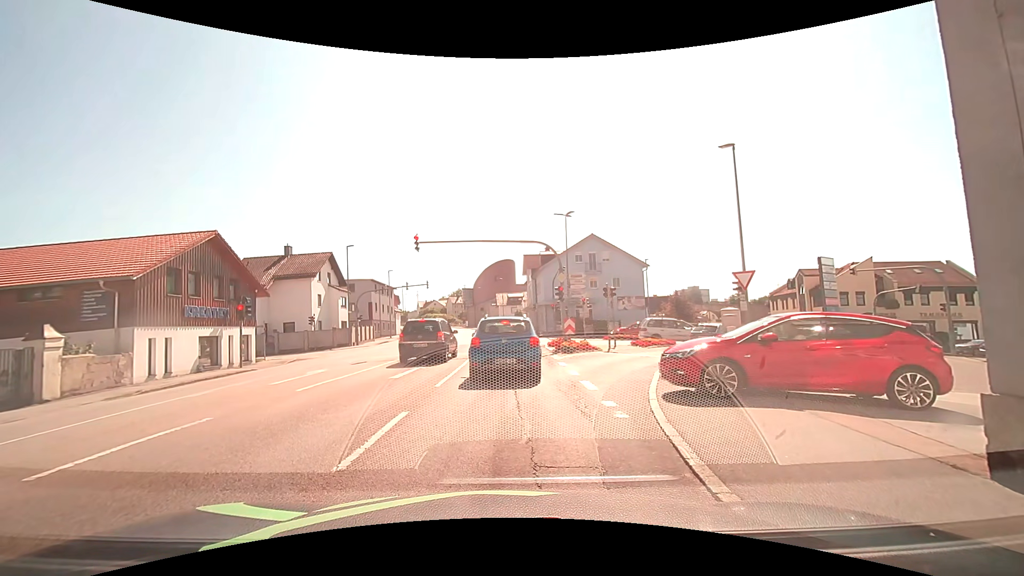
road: tertiary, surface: asphalt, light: Day
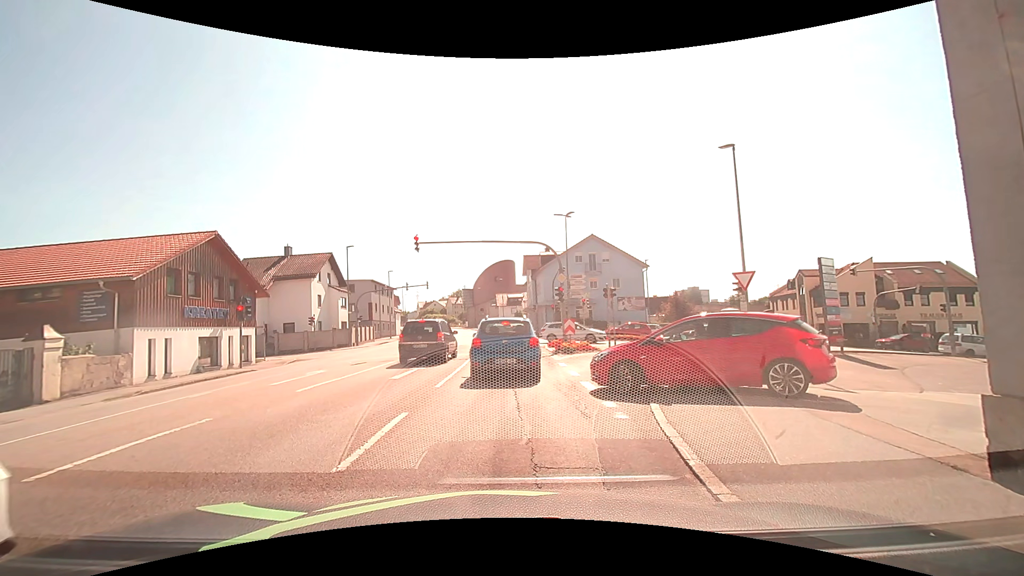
(0.0, +0.1) m; 0°
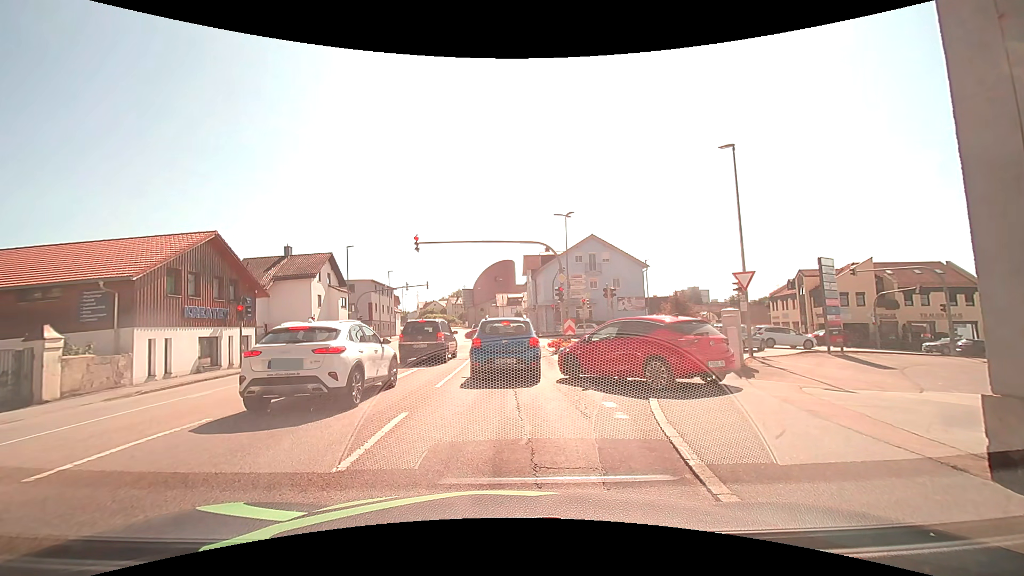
(0.0, 0.0) m; 0°
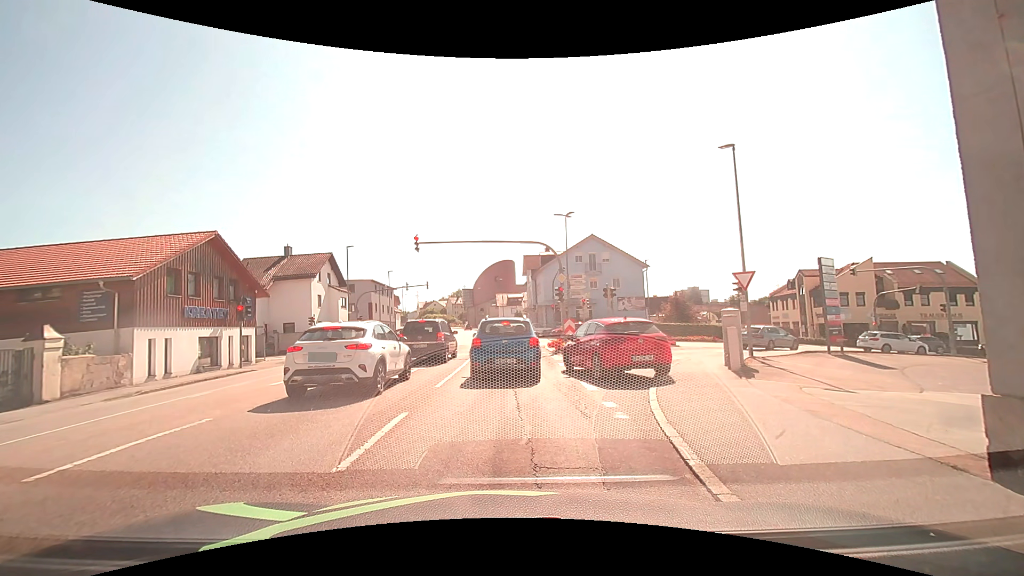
(0.0, 0.0) m; 0°
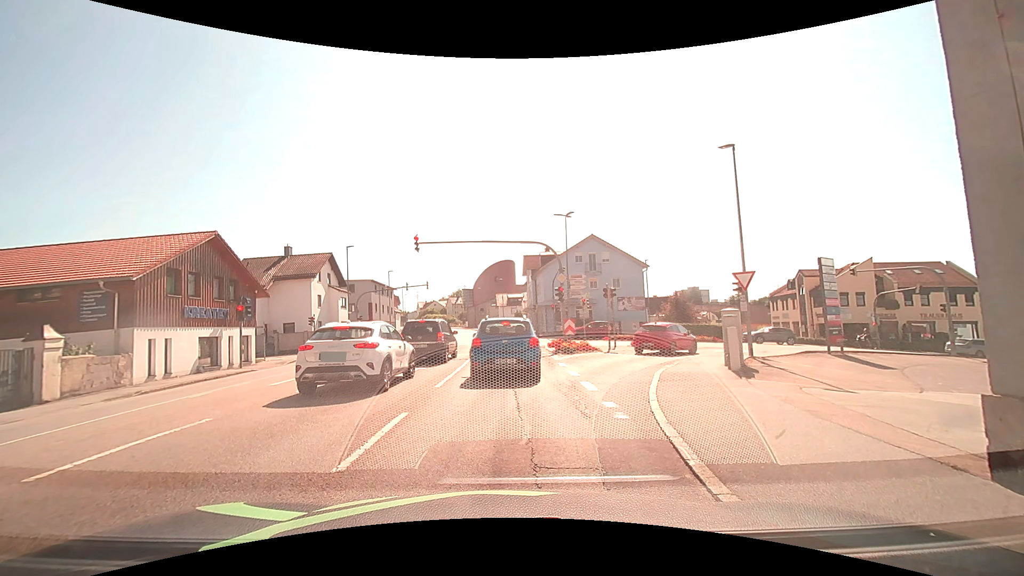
(0.0, 0.0) m; 0°
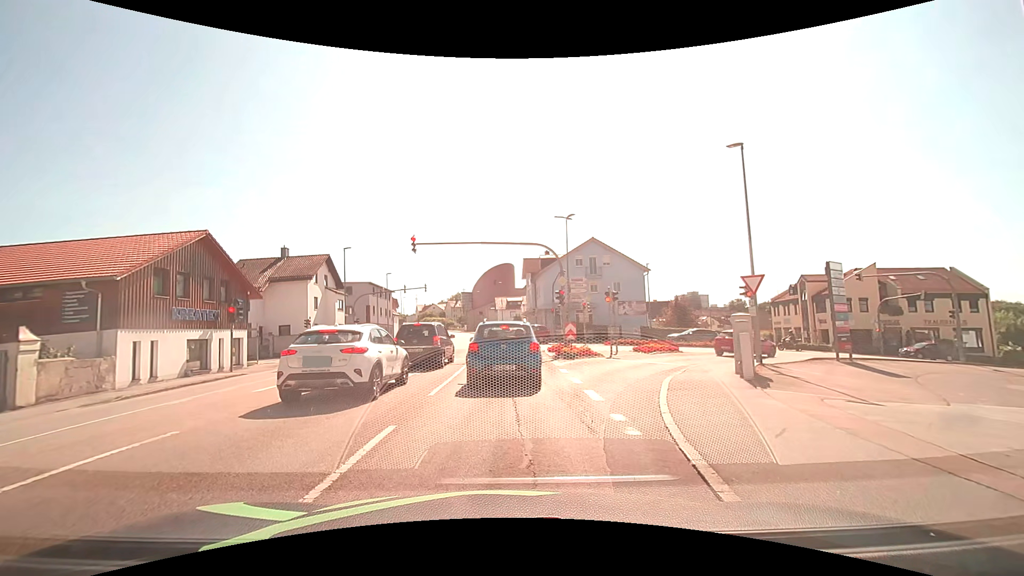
(0.0, +0.8) m; +2°
